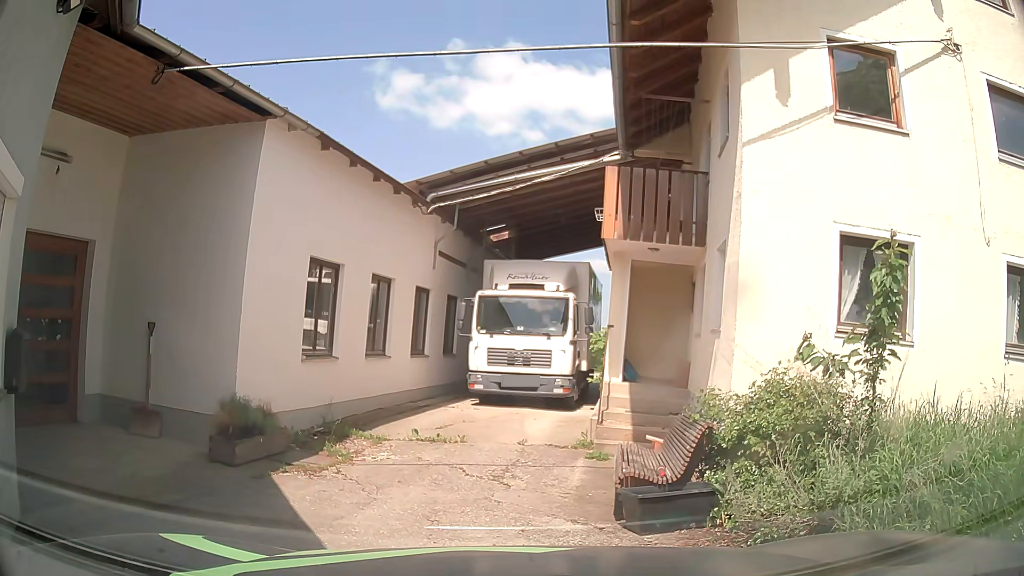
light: Day
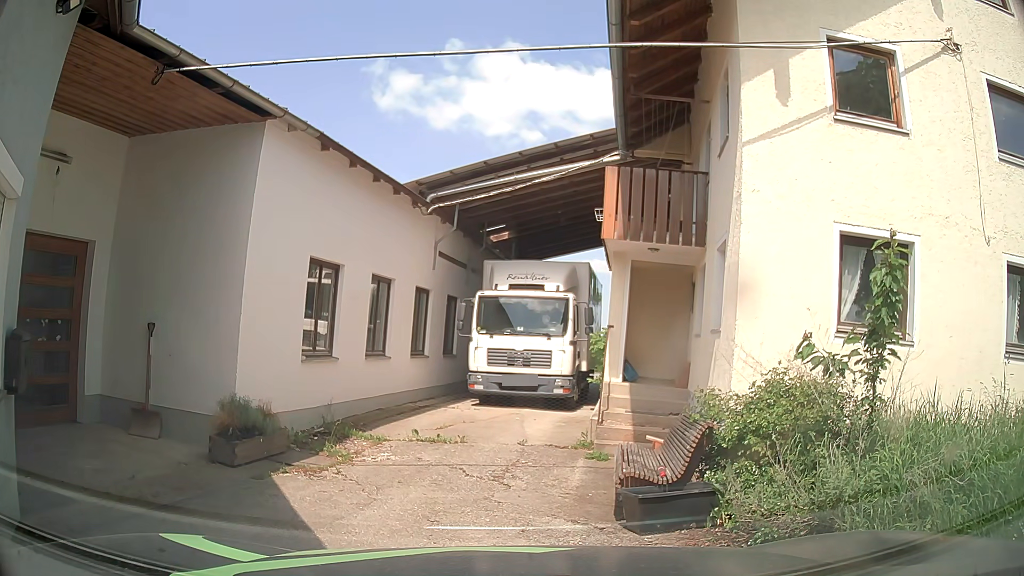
(0.0, +0.1) m; 0°
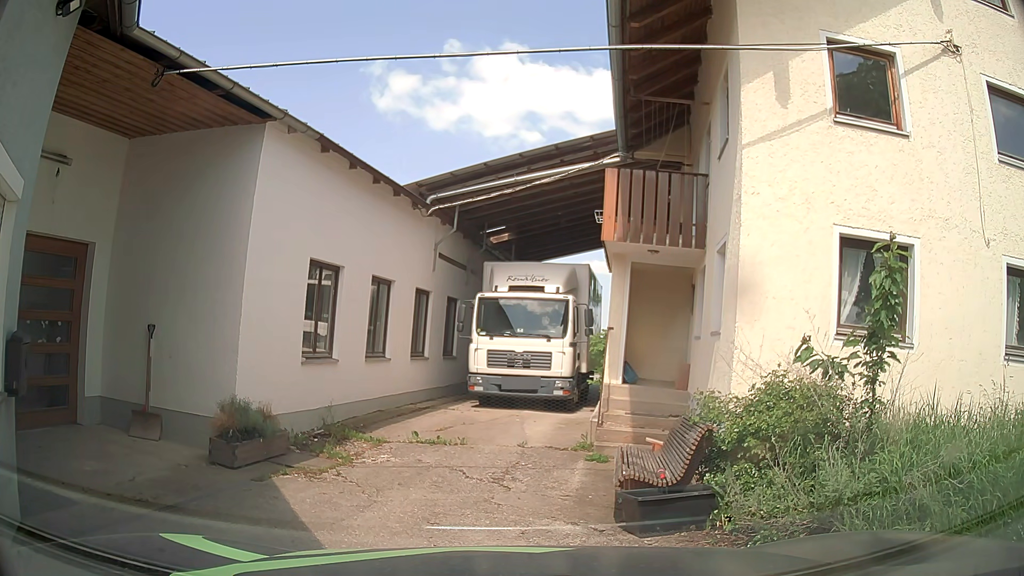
(0.0, 0.0) m; 0°
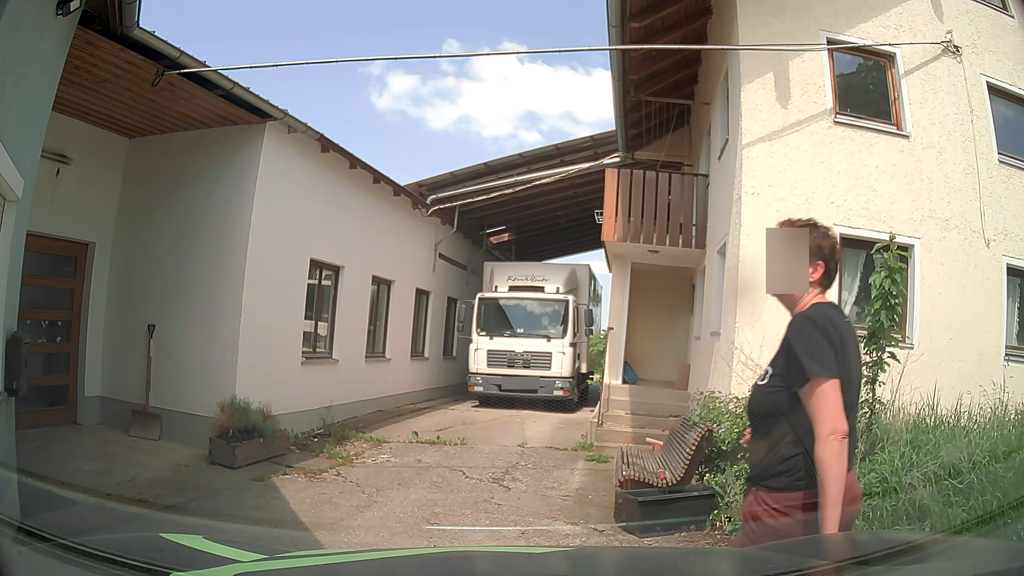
(0.0, 0.0) m; 0°
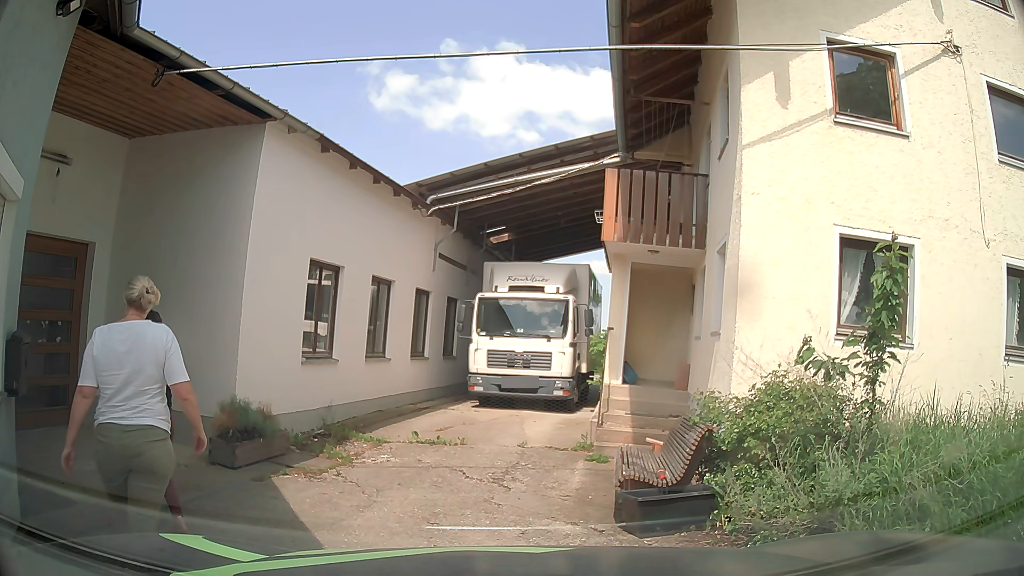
(0.0, 0.0) m; 0°
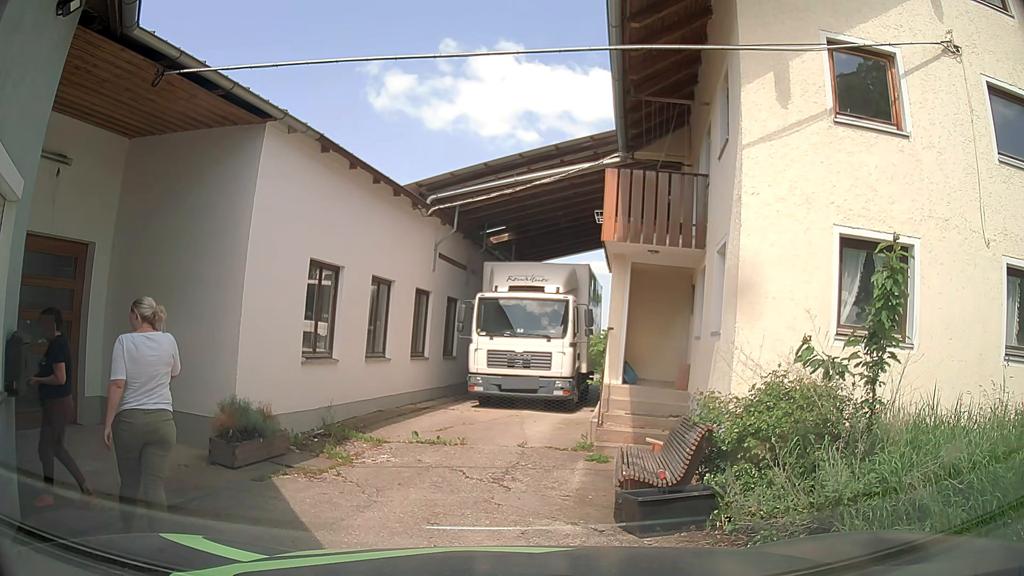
(0.0, 0.0) m; 0°
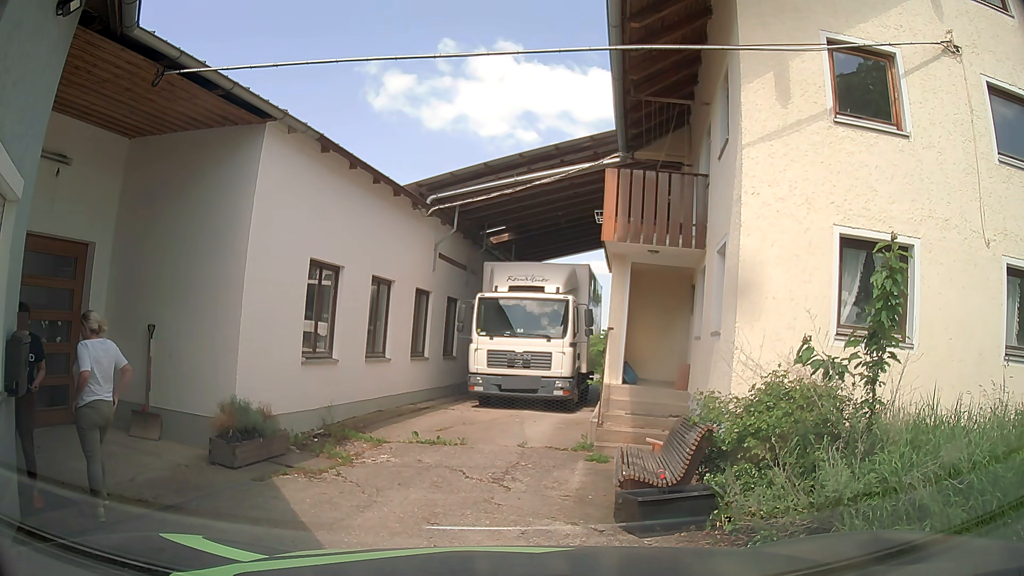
(0.0, 0.0) m; 0°
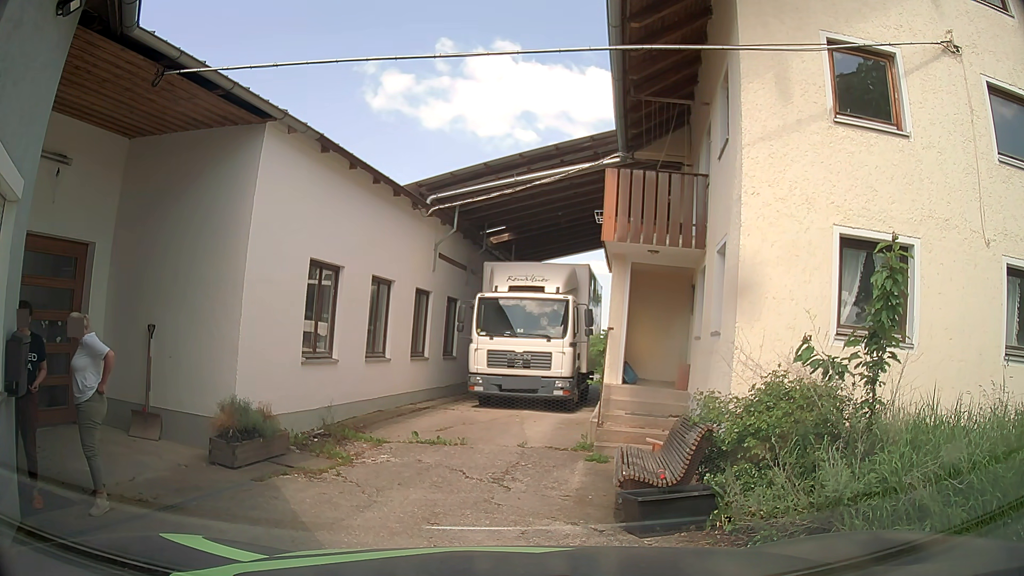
(0.0, 0.0) m; 0°
